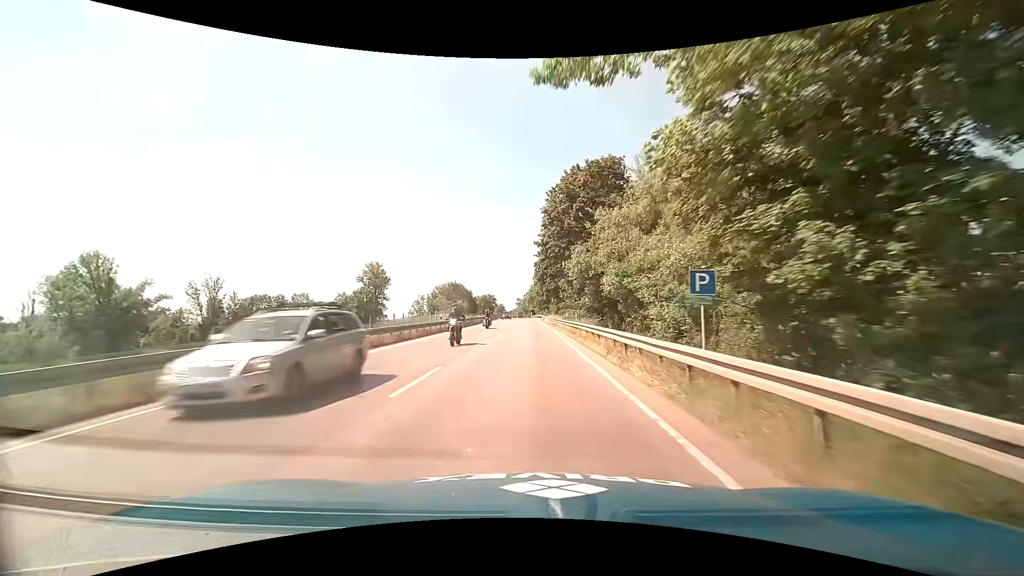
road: primary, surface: asphalt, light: Day
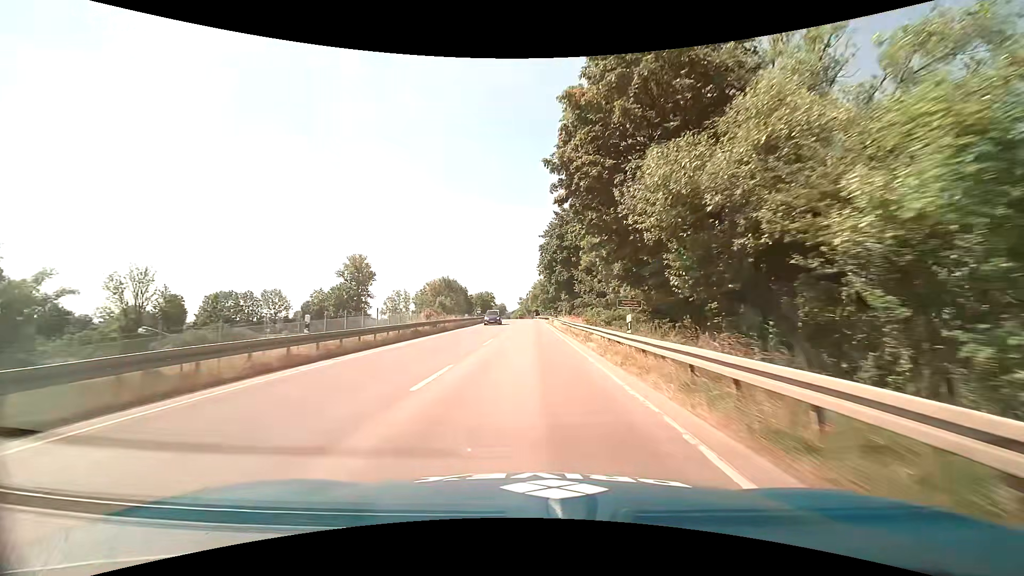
(-0.2, +23.8) m; -1°
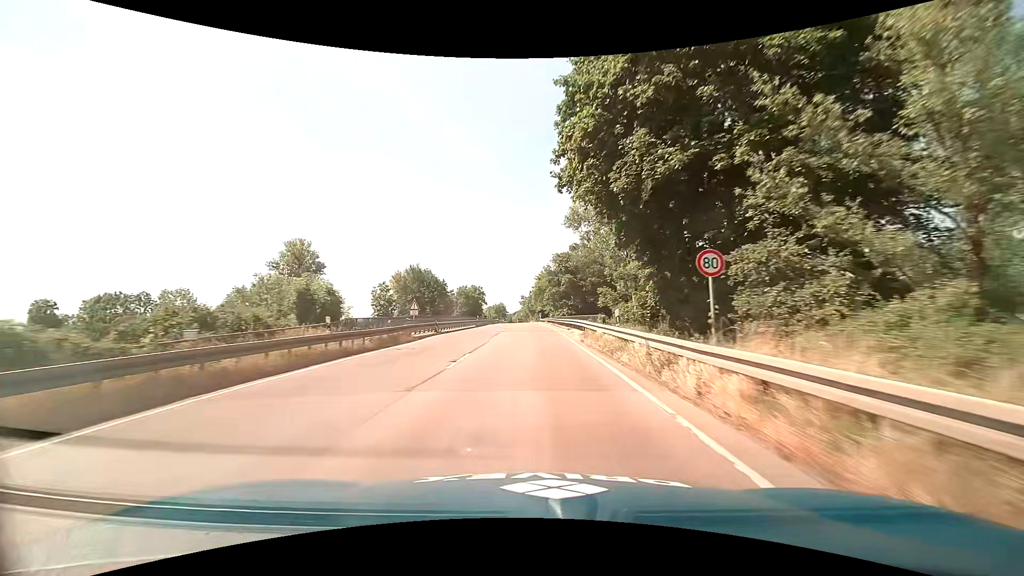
(+0.2, +46.7) m; 0°
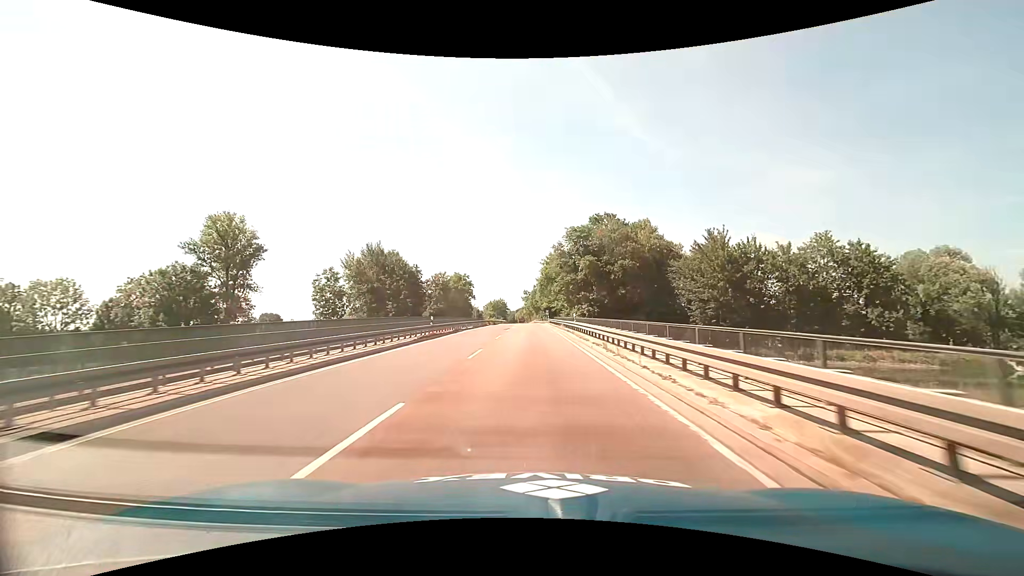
(-0.4, +32.3) m; 0°
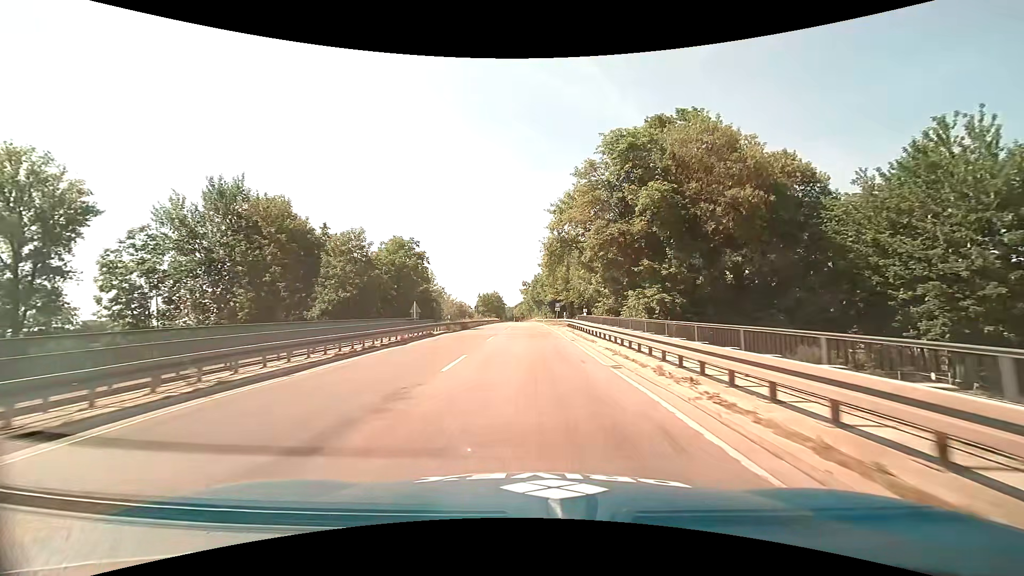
(-0.4, +40.1) m; 0°
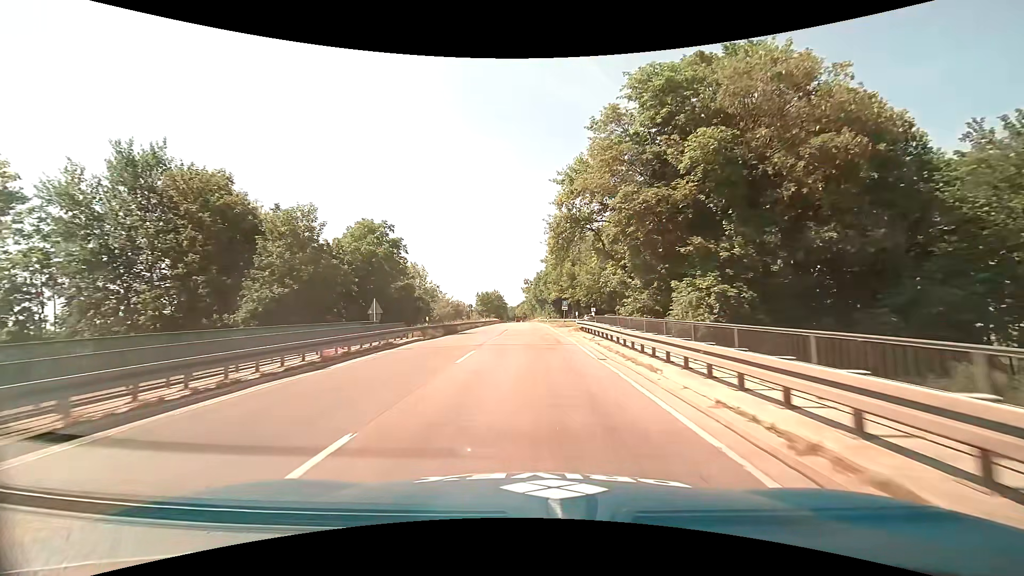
(0.0, +9.8) m; 0°
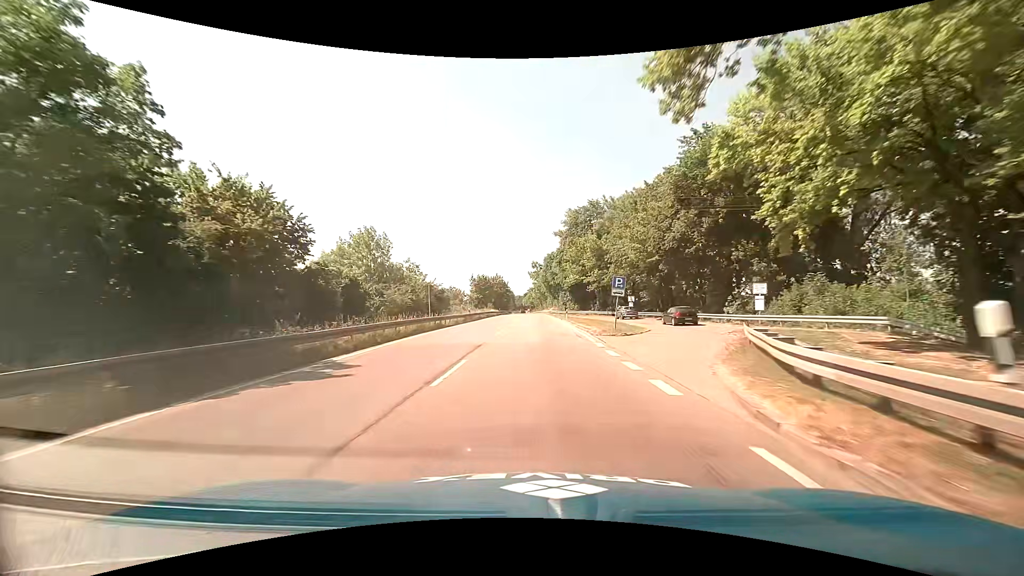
(-0.4, +28.9) m; -1°
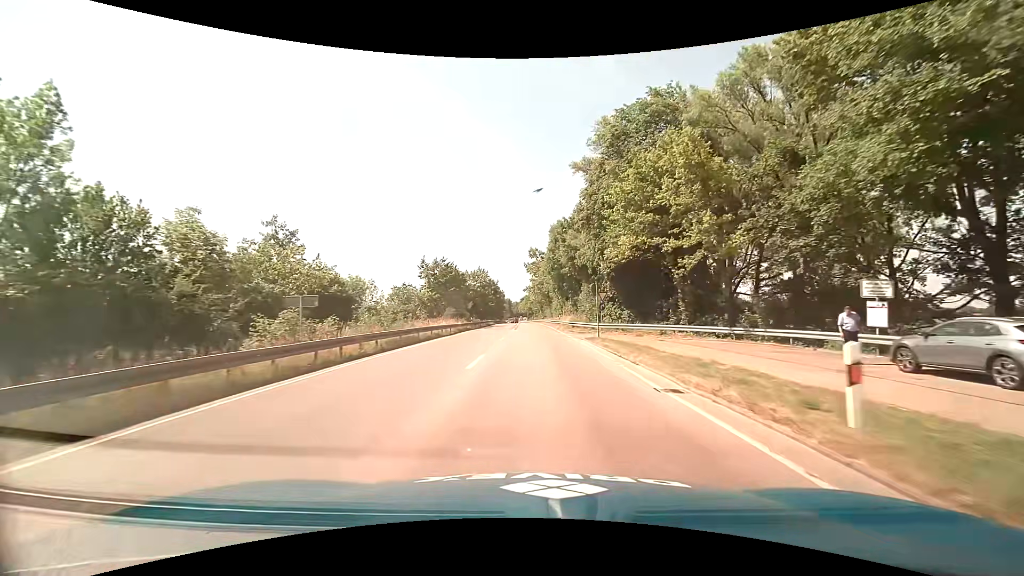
(+0.1, +45.8) m; 0°
(0, +10) (0, +20) (0, +30) (0, +40) (0, +50) (0, +60) (0, +70) (0, +80) (0, +90) (0, +100) m
